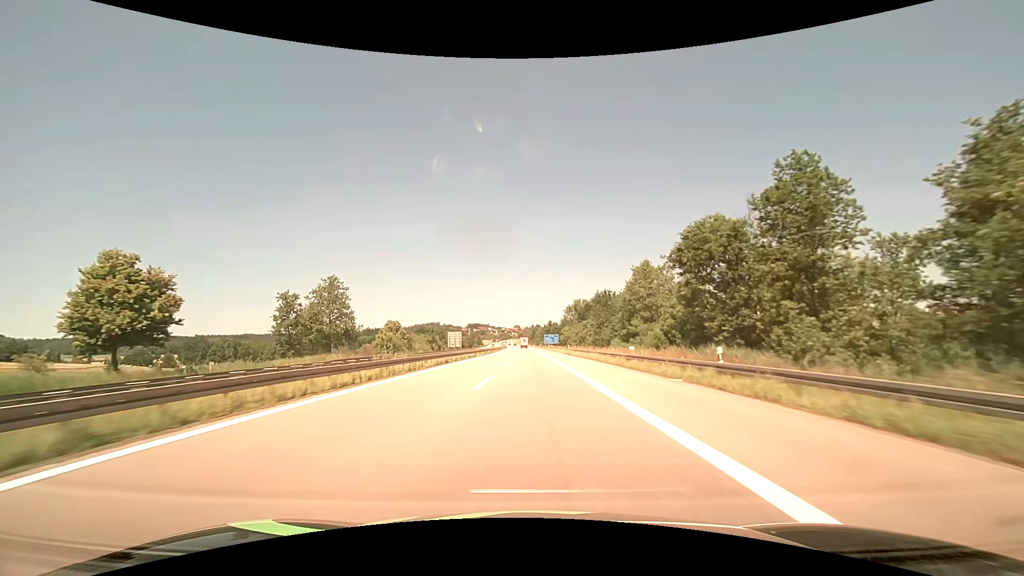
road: motorway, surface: asphalt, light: Day
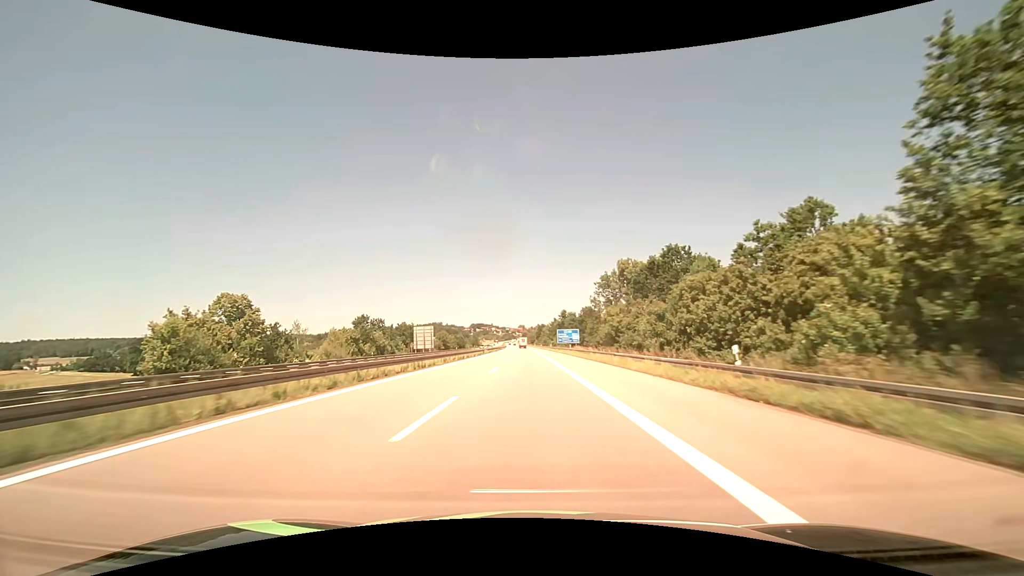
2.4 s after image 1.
(-0.1, +62.2) m; -1°
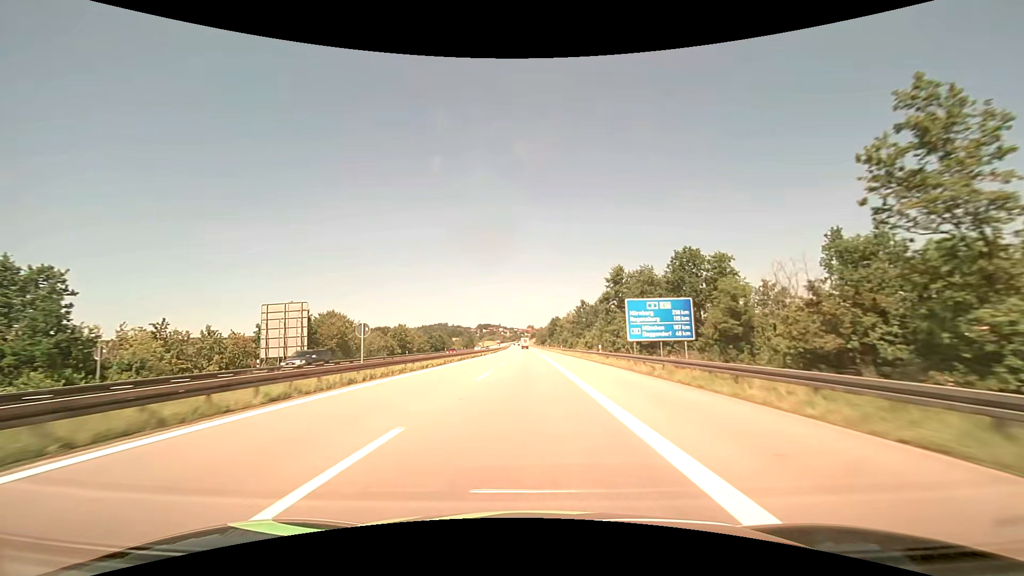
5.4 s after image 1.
(-0.4, +76.6) m; -1°
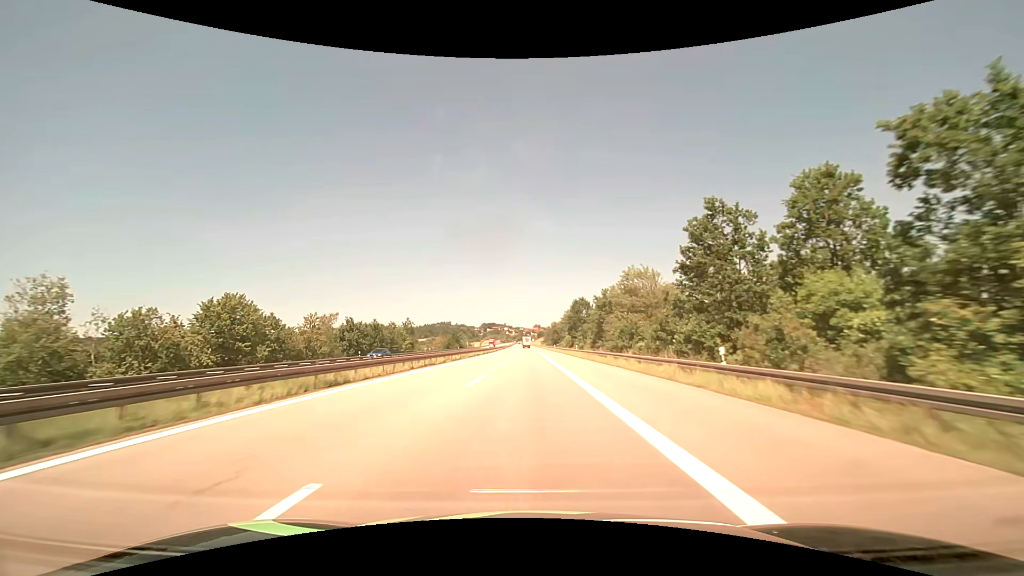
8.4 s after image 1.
(-0.5, +74.9) m; -1°
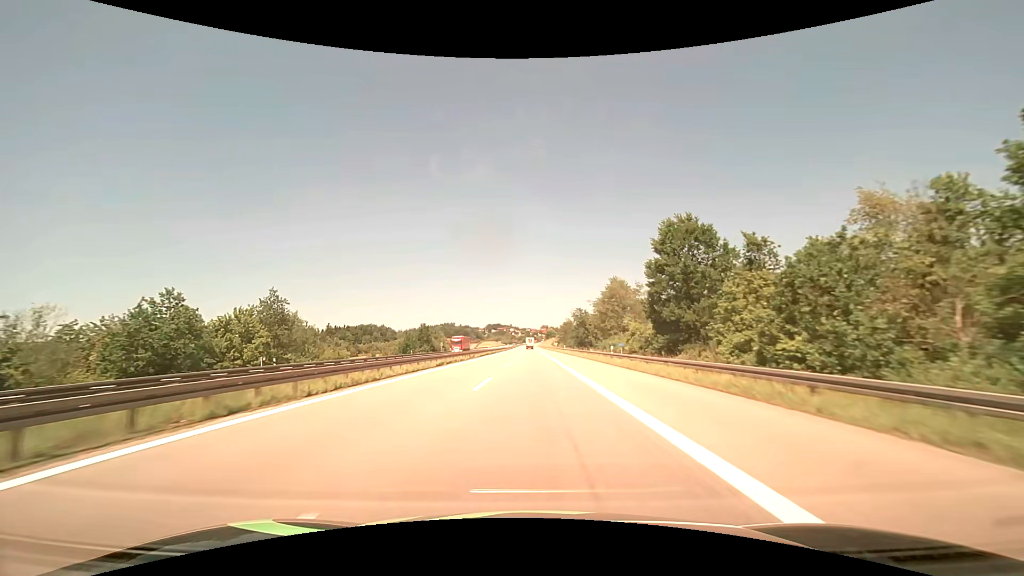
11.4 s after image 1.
(-0.7, +72.7) m; -1°
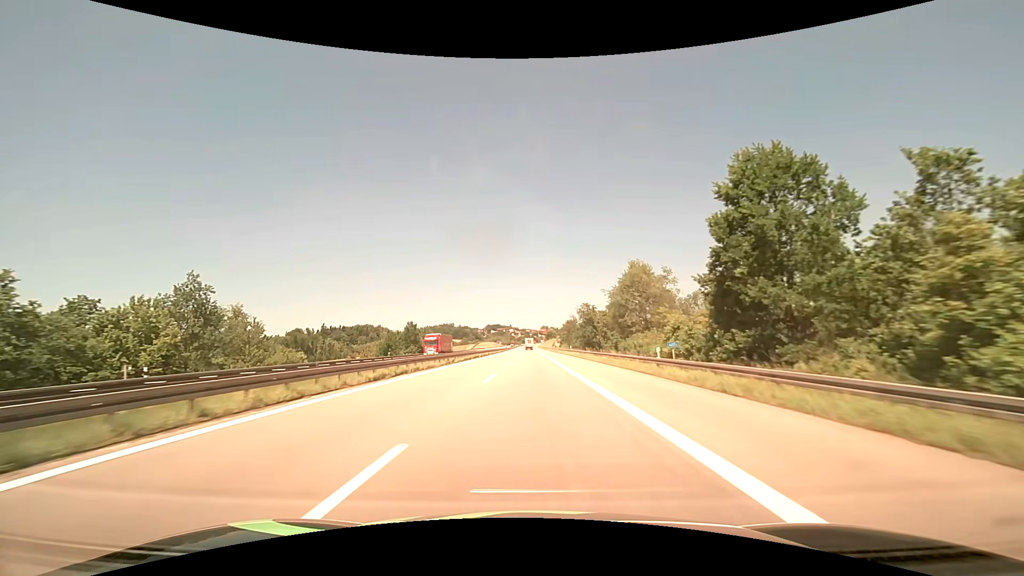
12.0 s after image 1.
(0.0, +14.6) m; 0°
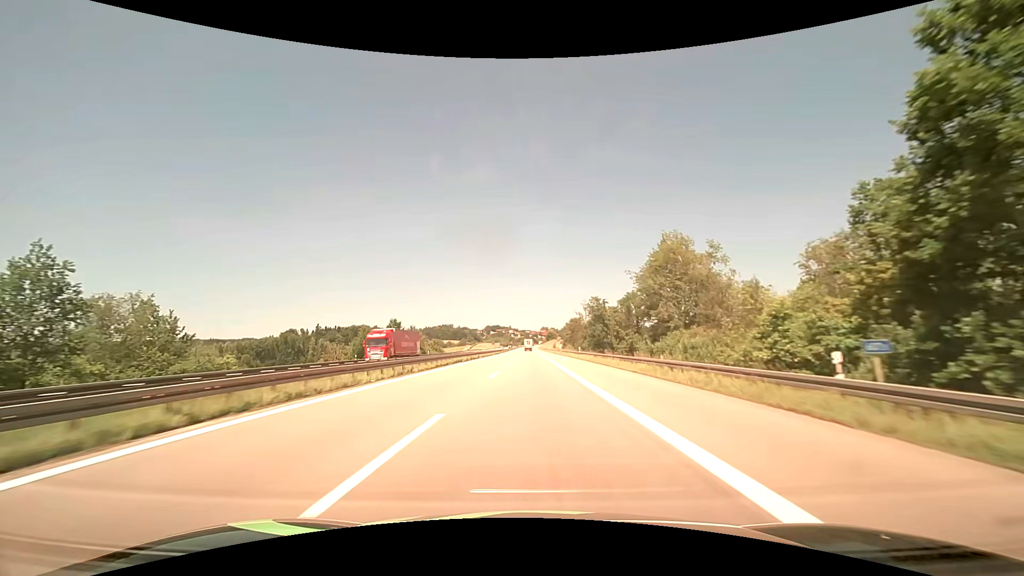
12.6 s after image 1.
(0.0, +14.7) m; 0°
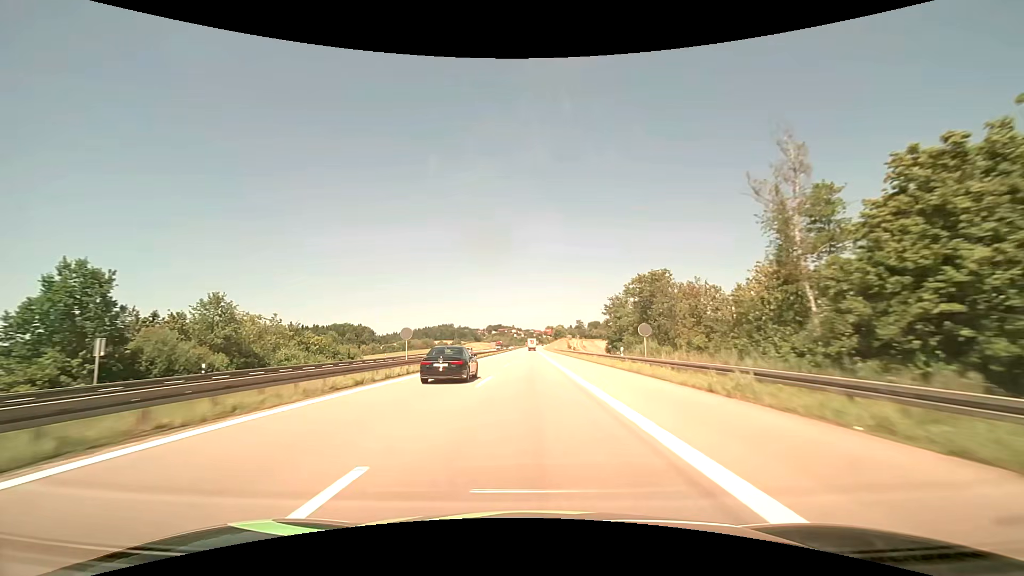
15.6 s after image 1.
(-0.2, +77.2) m; 0°
(0, +10) (0, +20) (0, +30) (0, +40) (0, +50) (0, +60) (0, +70) (0, +80) (0, +90) (0, +100) m
